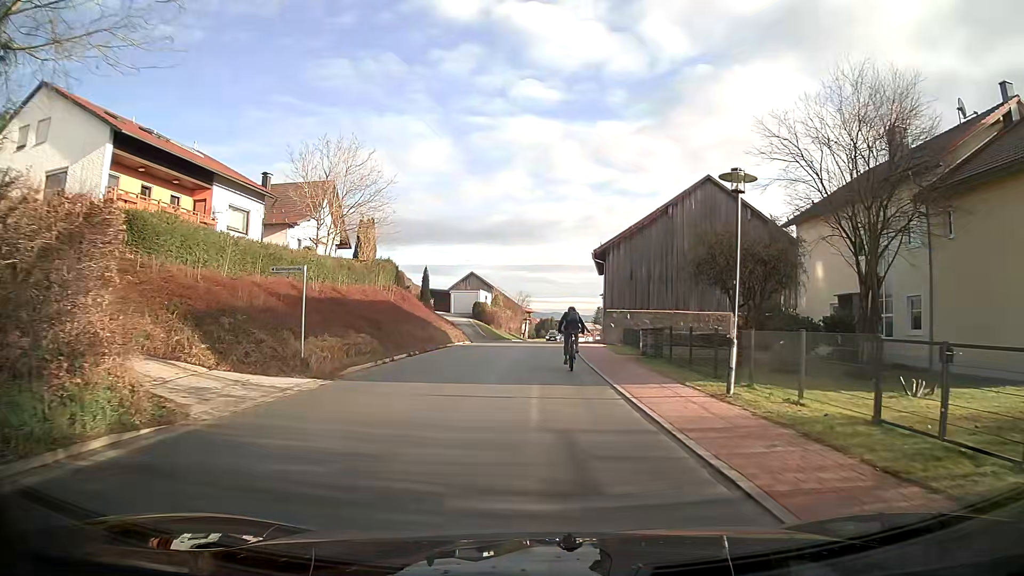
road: tertiary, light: Day
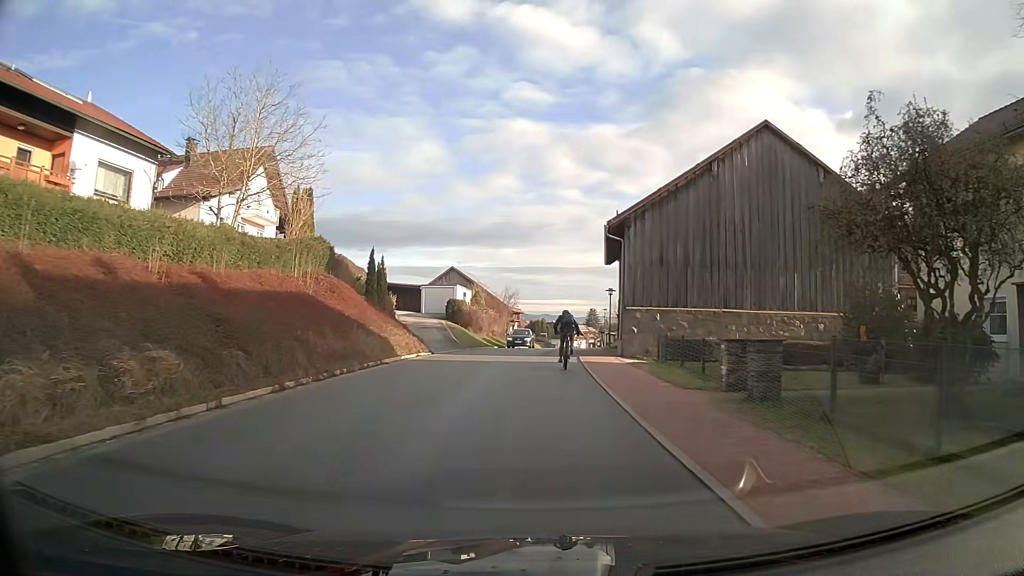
(+0.1, +12.2) m; +1°
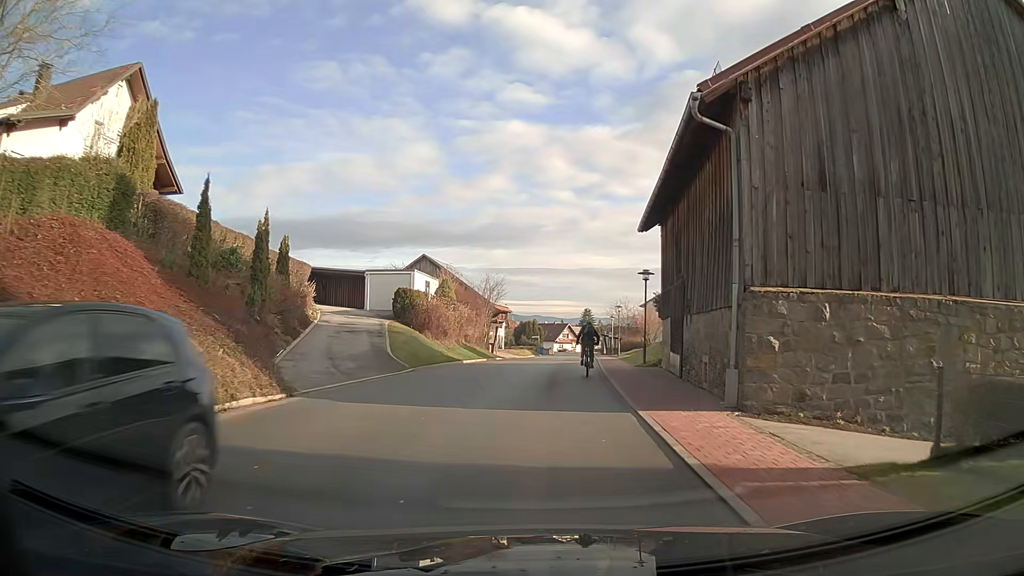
(+0.2, +16.6) m; +1°
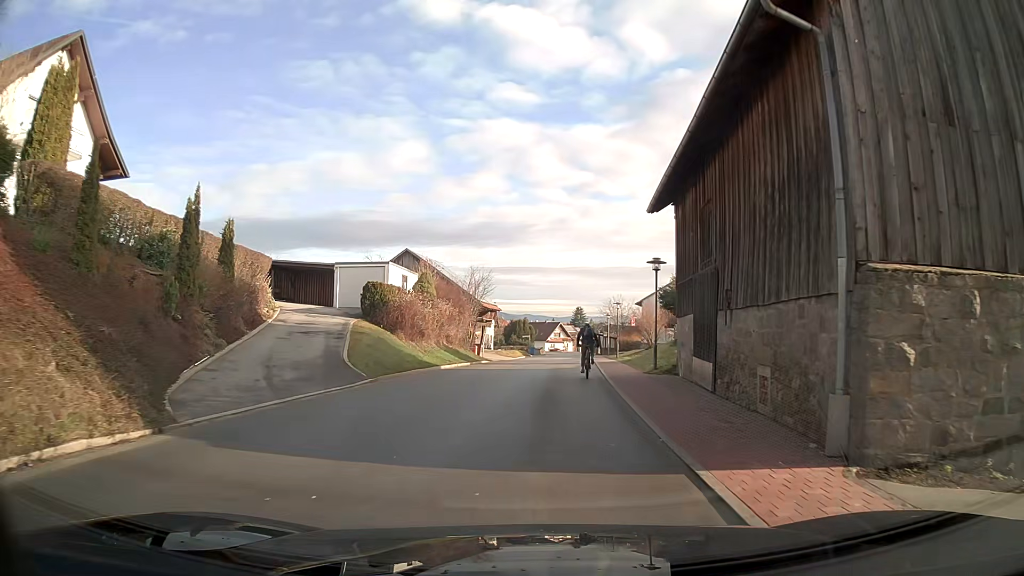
(0.0, +4.5) m; +1°
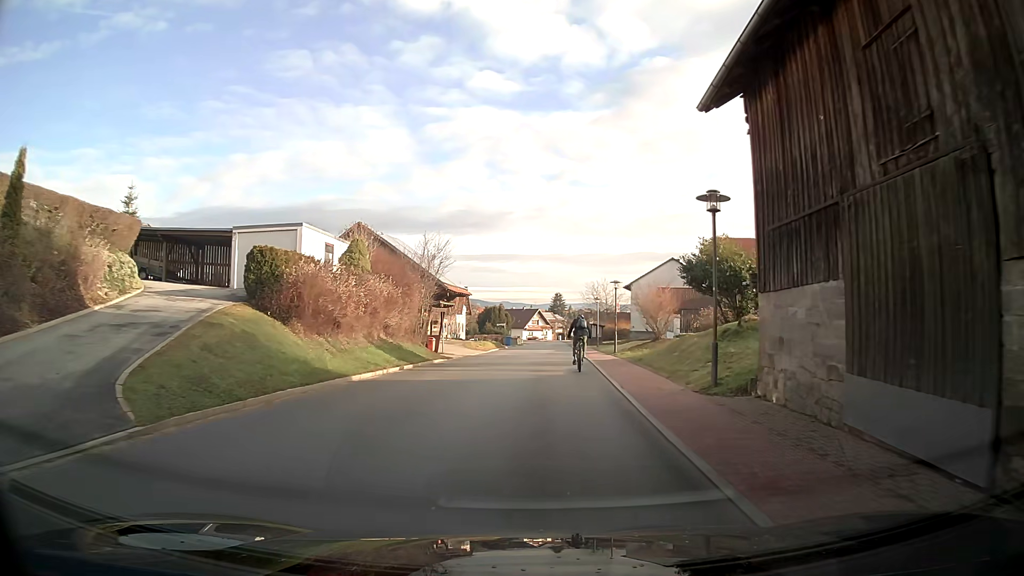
(+0.2, +10.4) m; +2°
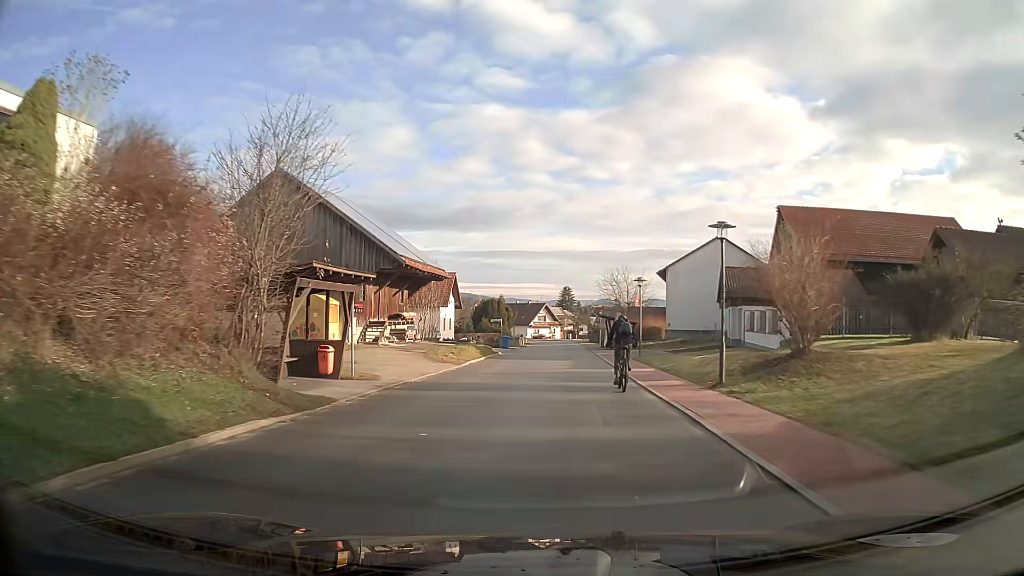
(-0.1, +19.7) m; -1°
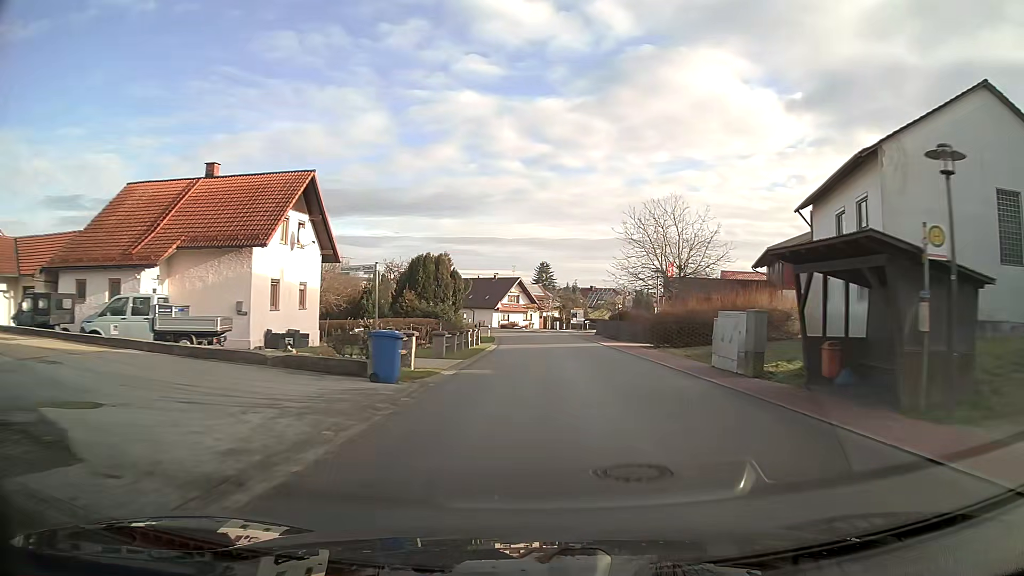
(+0.5, +43.6) m; +4°
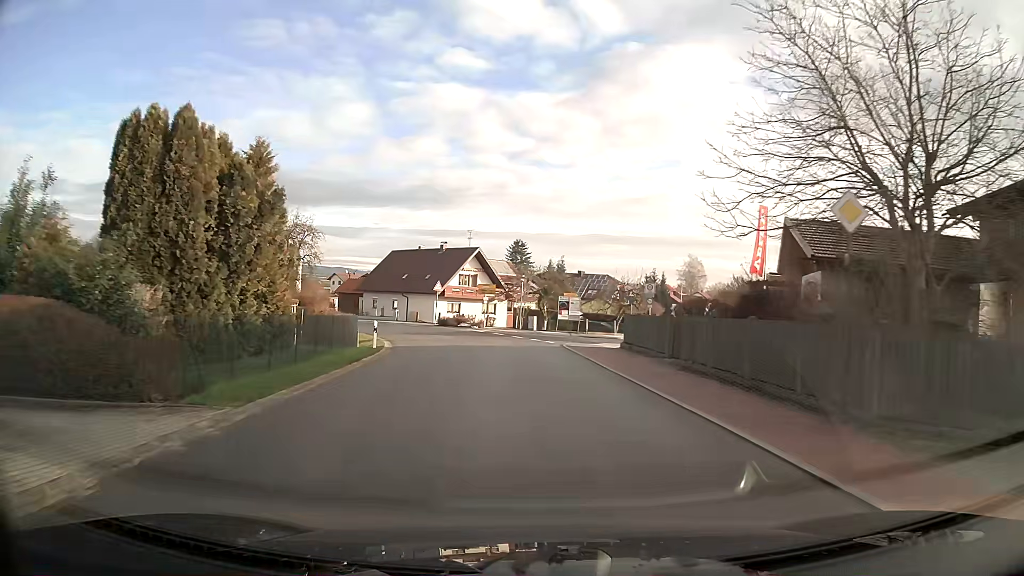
(+0.9, +35.0) m; +1°
(0, +10) (-1, +20) (-3, +30) (-6, +39) (-10, +48) (-16, +56) (-22, +64) (-29, +71) (-36, +78) (-43, +85) m
